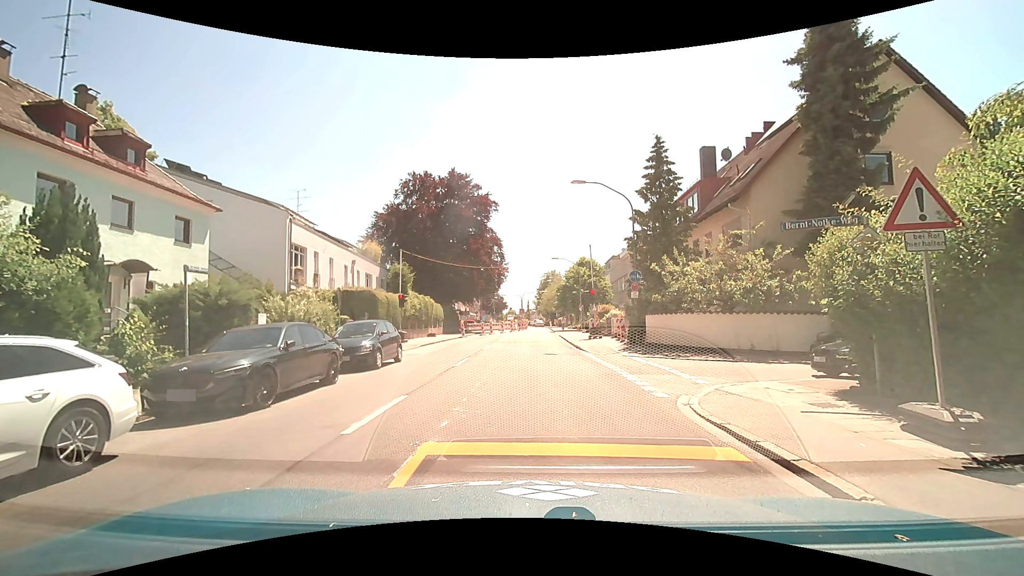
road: secondary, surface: asphalt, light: Day
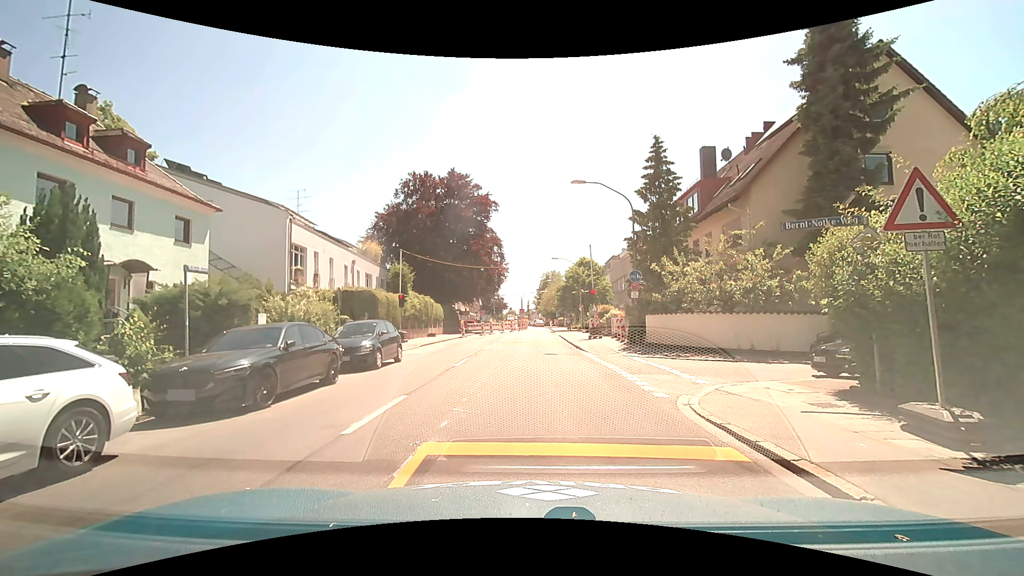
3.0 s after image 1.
(0.0, 0.0) m; 0°
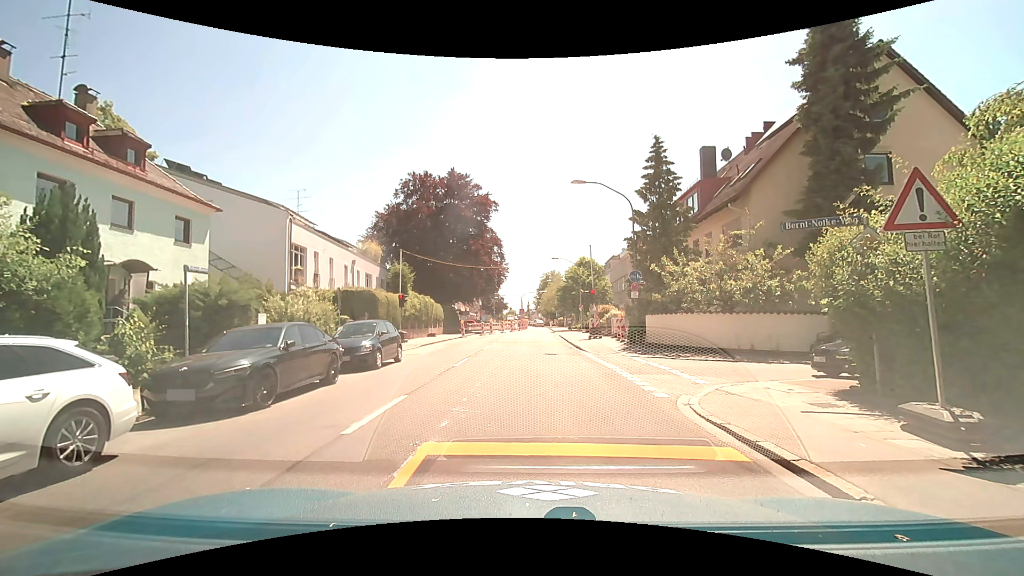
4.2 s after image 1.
(0.0, 0.0) m; 0°
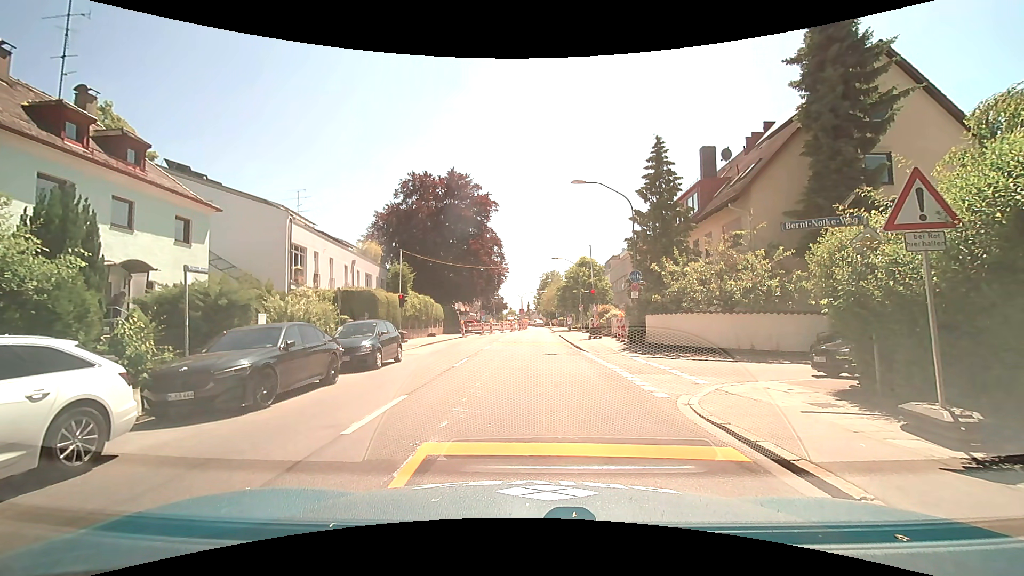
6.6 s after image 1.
(0.0, 0.0) m; 0°
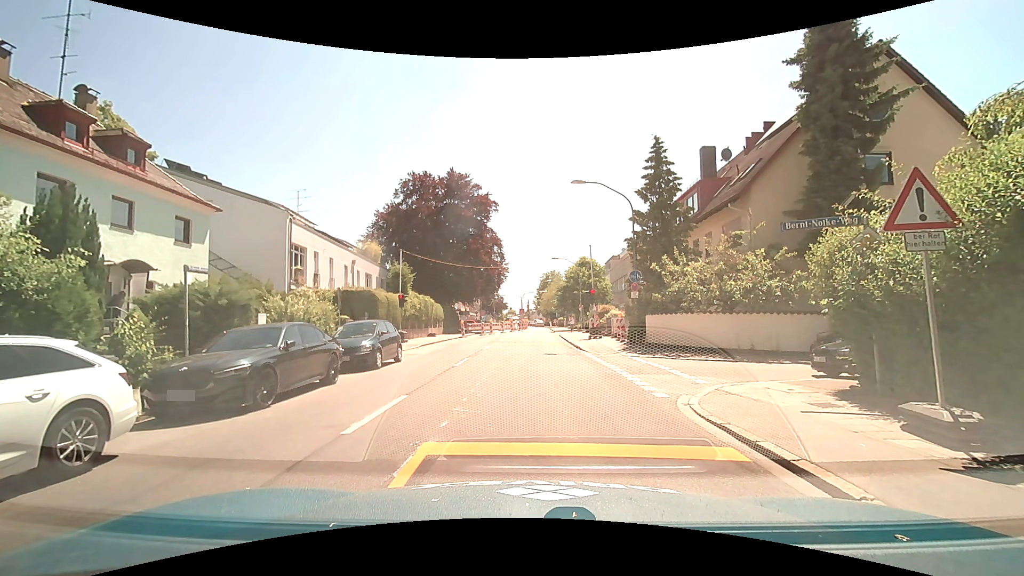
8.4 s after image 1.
(0.0, 0.0) m; 0°
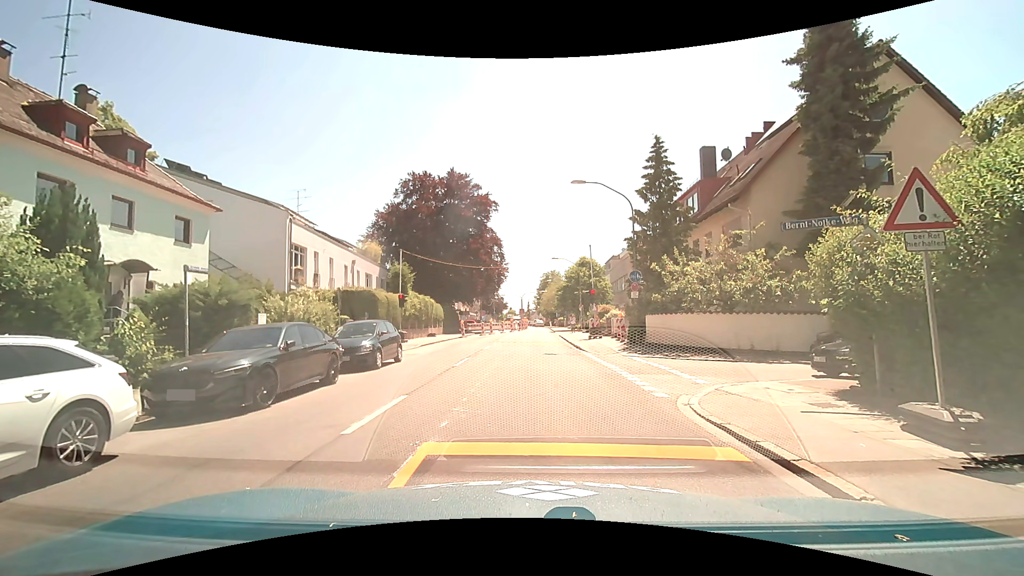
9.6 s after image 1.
(0.0, 0.0) m; 0°
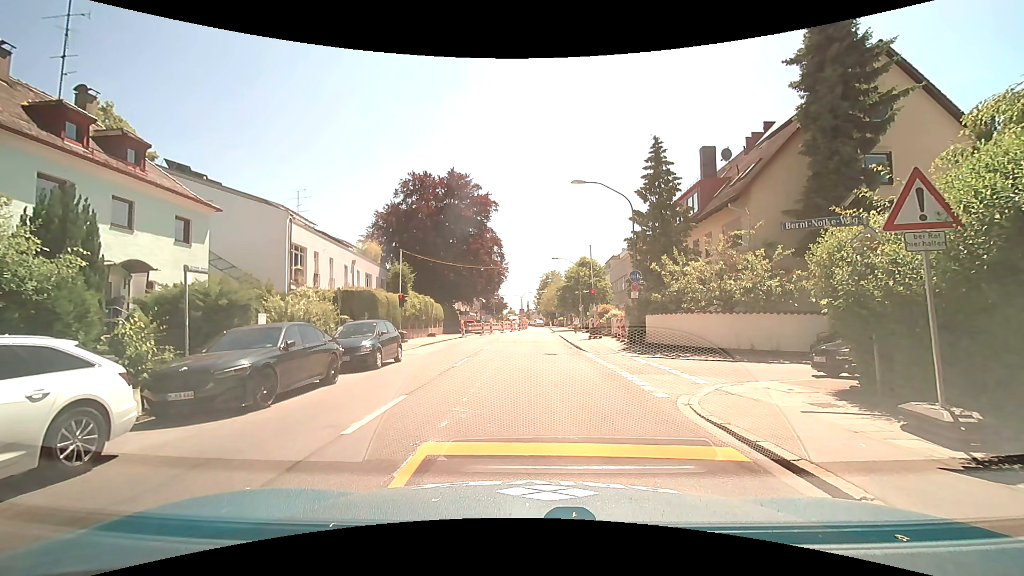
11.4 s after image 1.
(0.0, 0.0) m; 0°
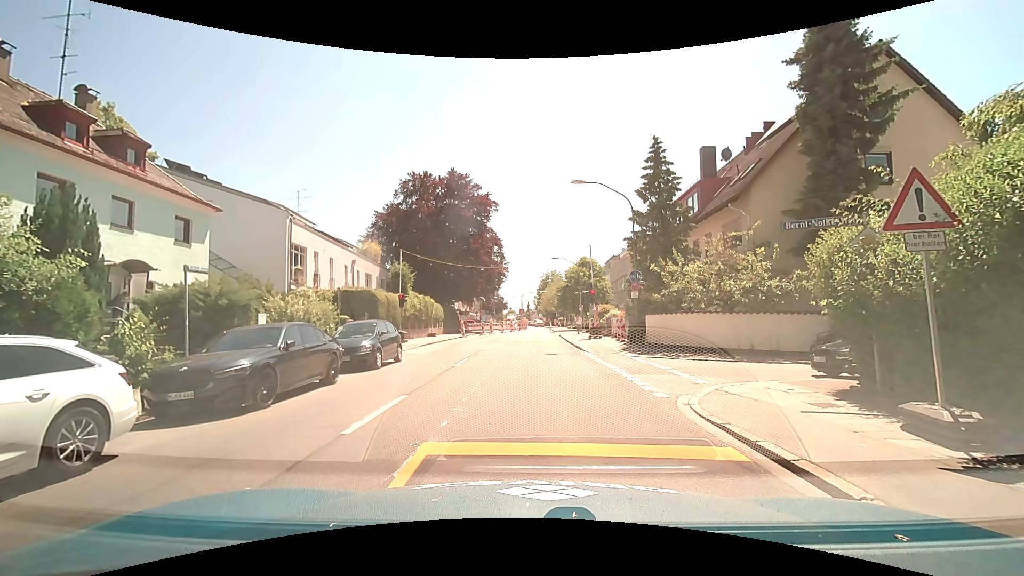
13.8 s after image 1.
(0.0, 0.0) m; 0°
